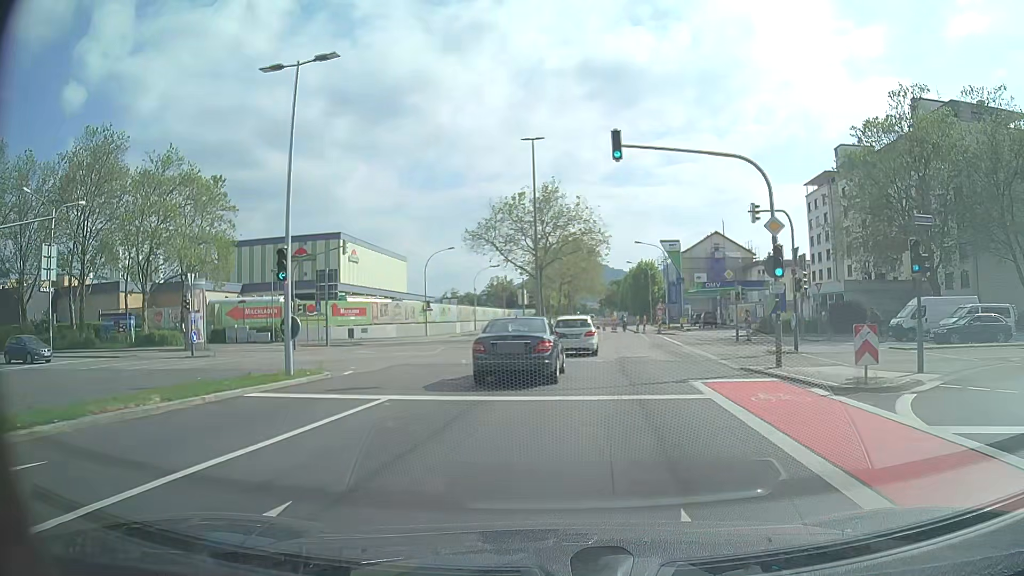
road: secondary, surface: asphalt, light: Day
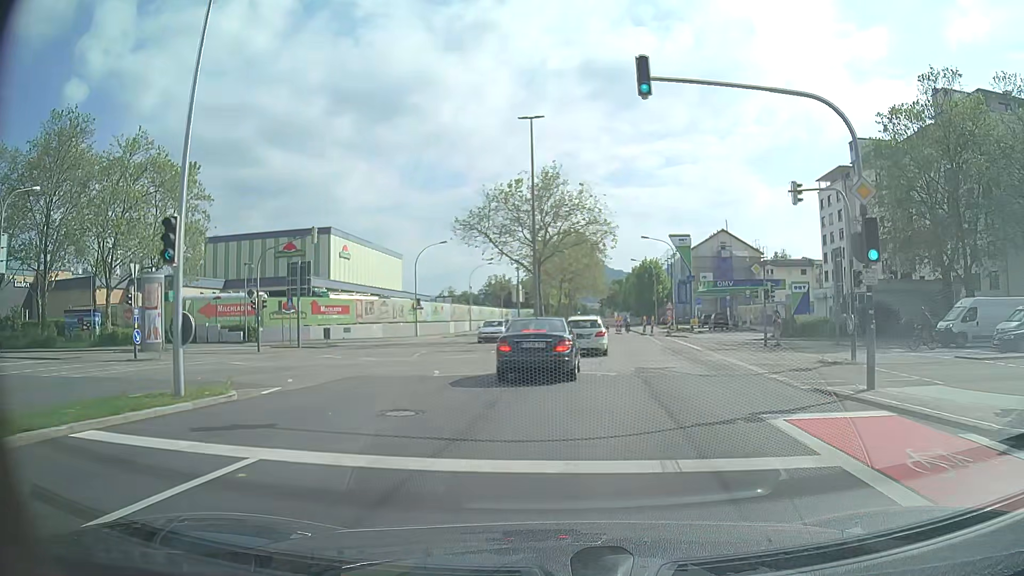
(0.0, +5.4) m; -1°
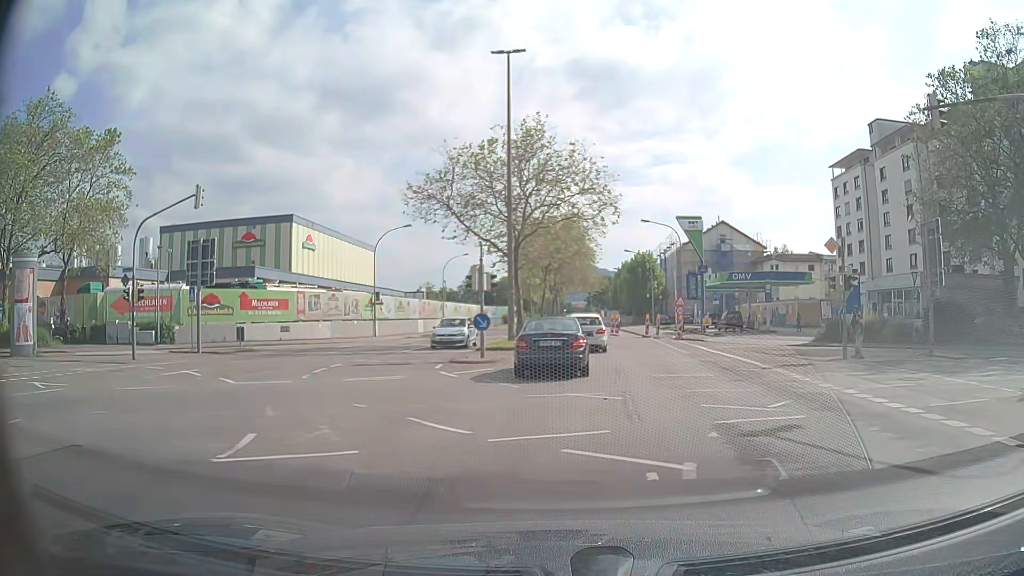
(+0.2, +11.0) m; +2°
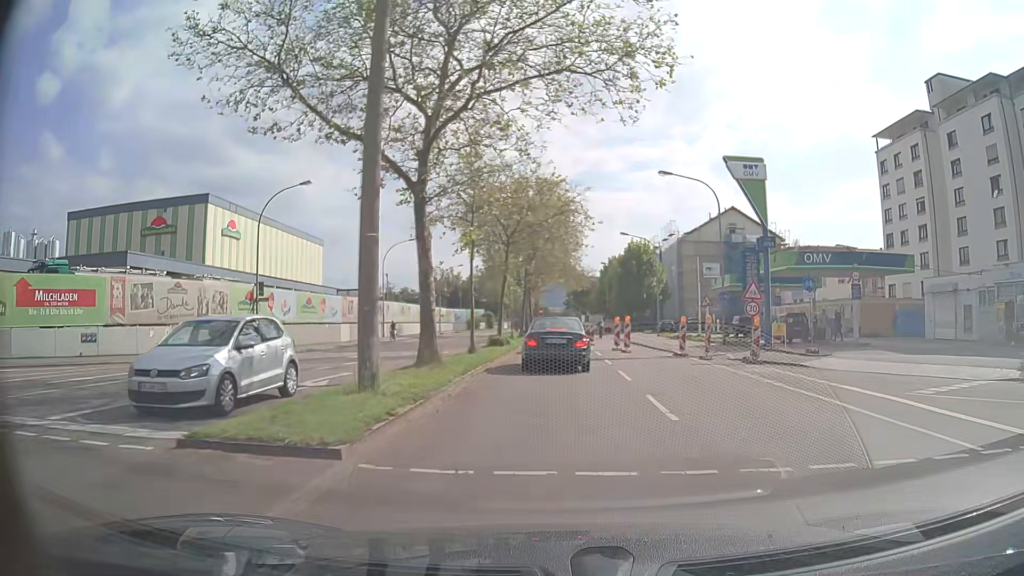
(+0.5, +20.9) m; +2°
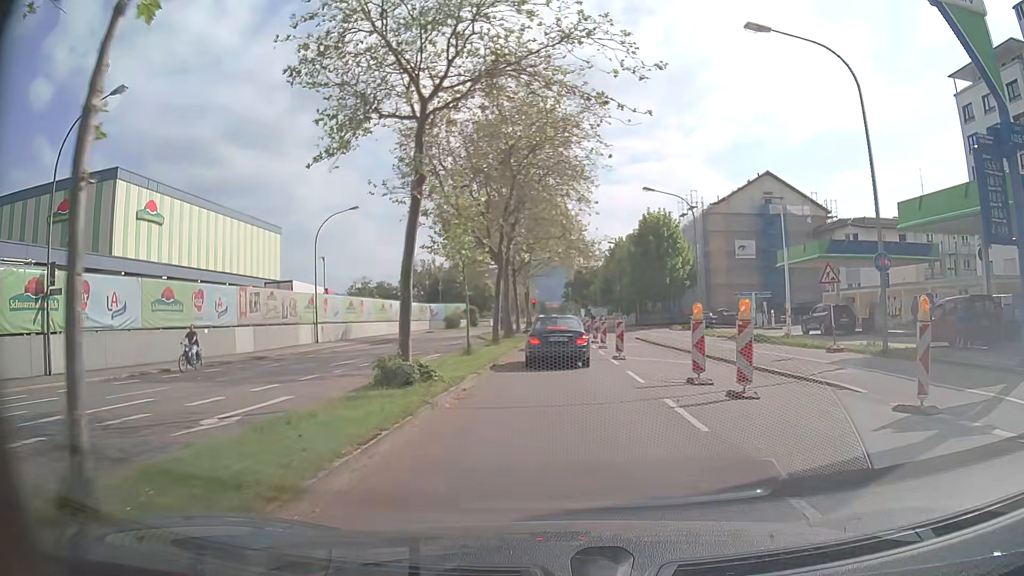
(0.0, +19.2) m; 0°
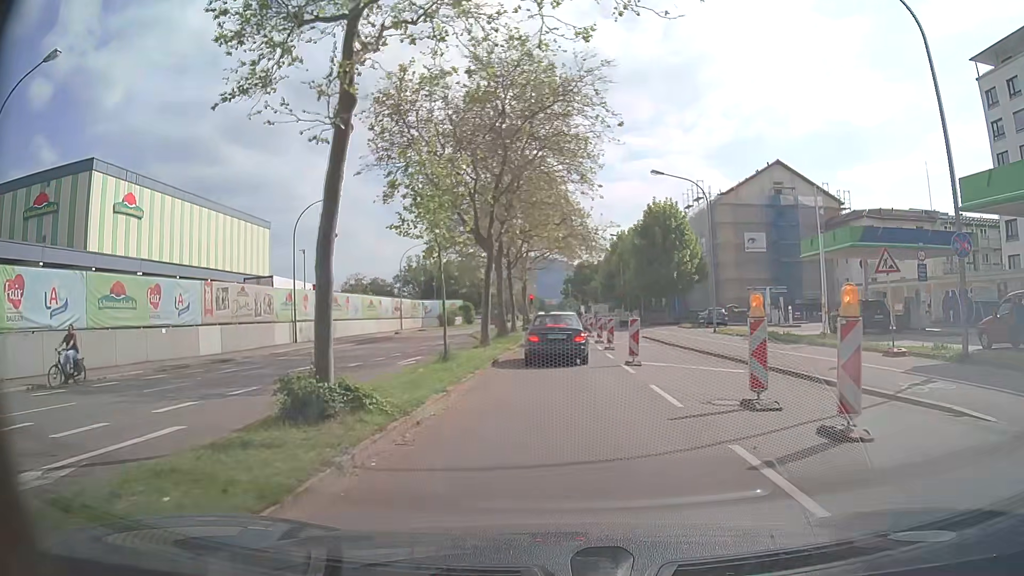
(0.0, +4.2) m; 0°
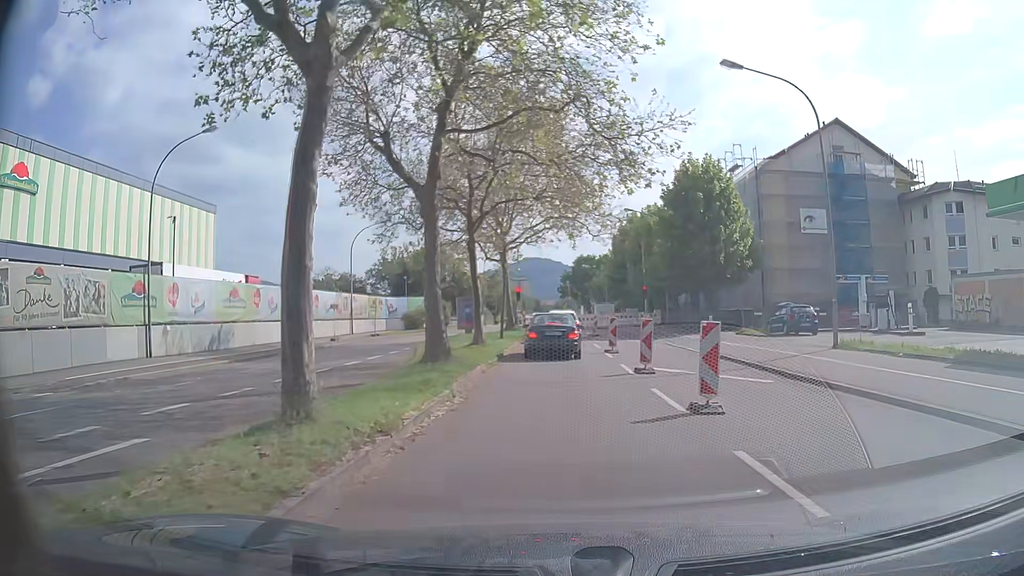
(0.0, +18.0) m; 0°
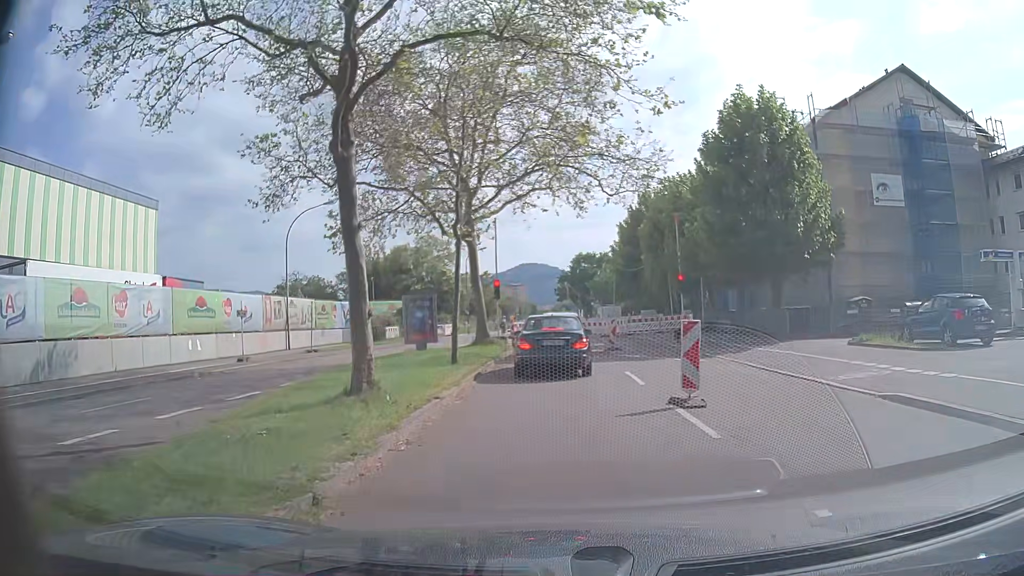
(+0.3, +14.3) m; +1°
